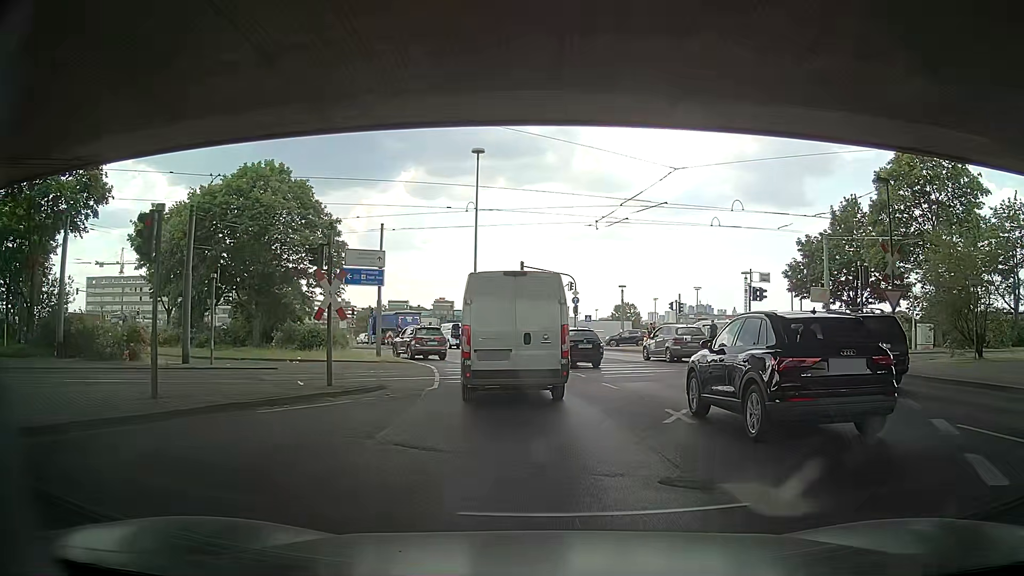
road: primary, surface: asphalt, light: Day
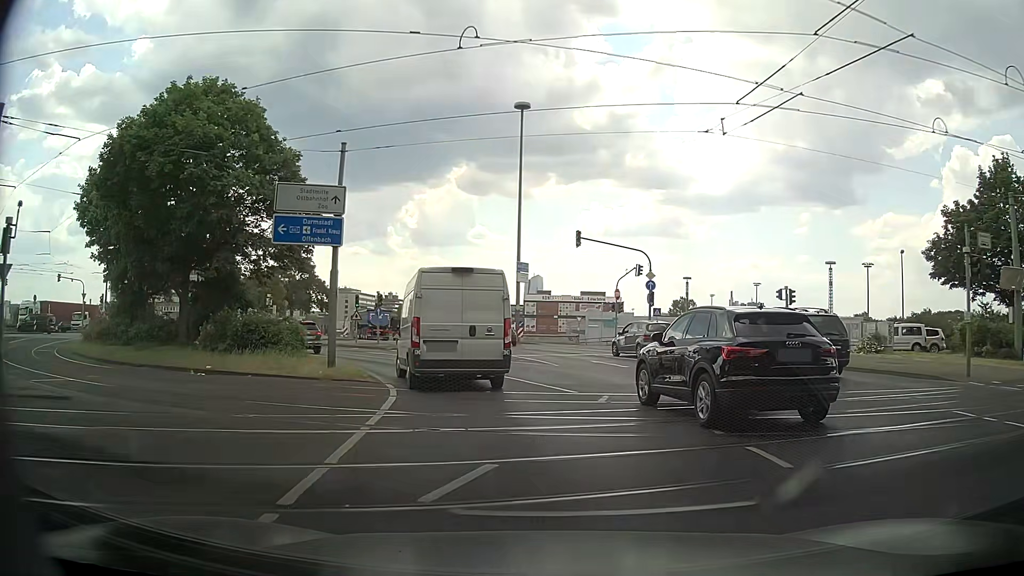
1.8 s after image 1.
(-0.3, +13.9) m; -7°
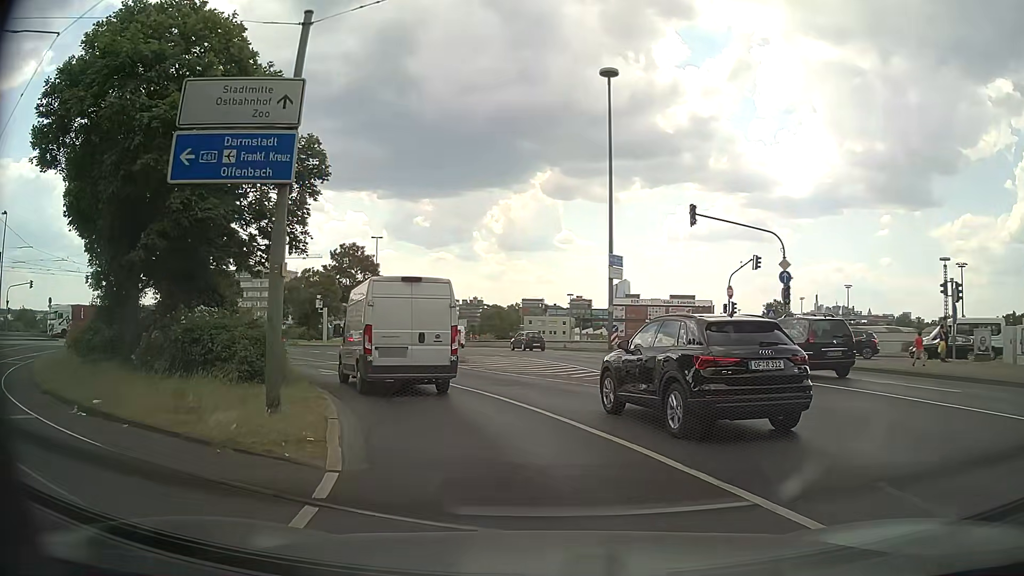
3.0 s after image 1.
(-0.2, +9.2) m; -4°
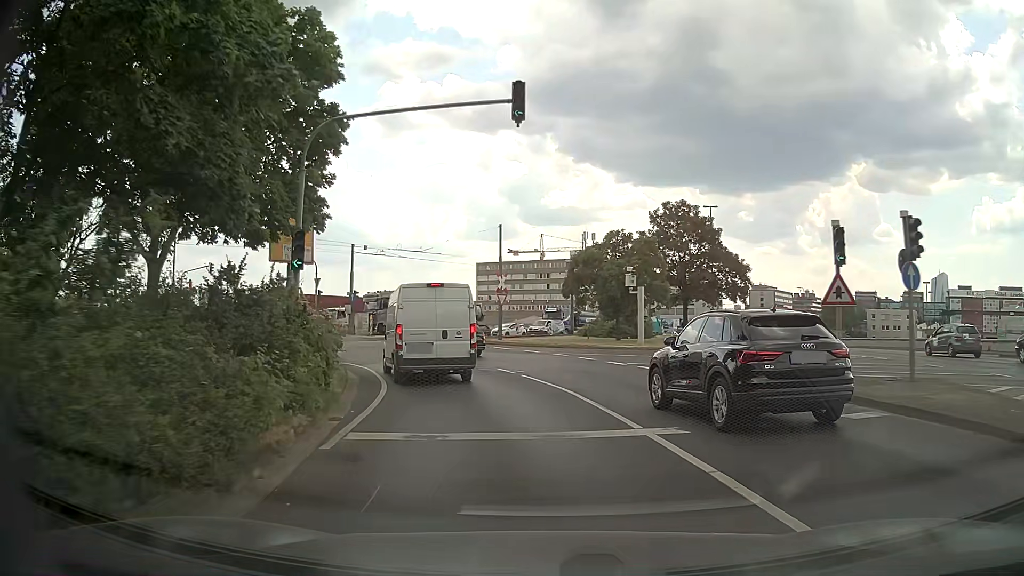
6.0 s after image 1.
(-6.1, +21.6) m; -30°
